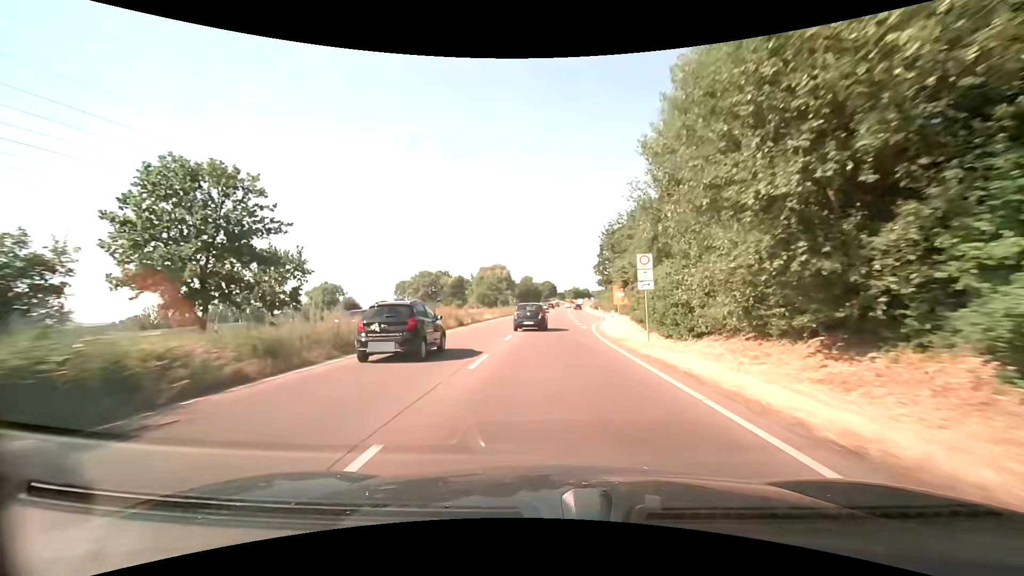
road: trunk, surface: asphalt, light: Day
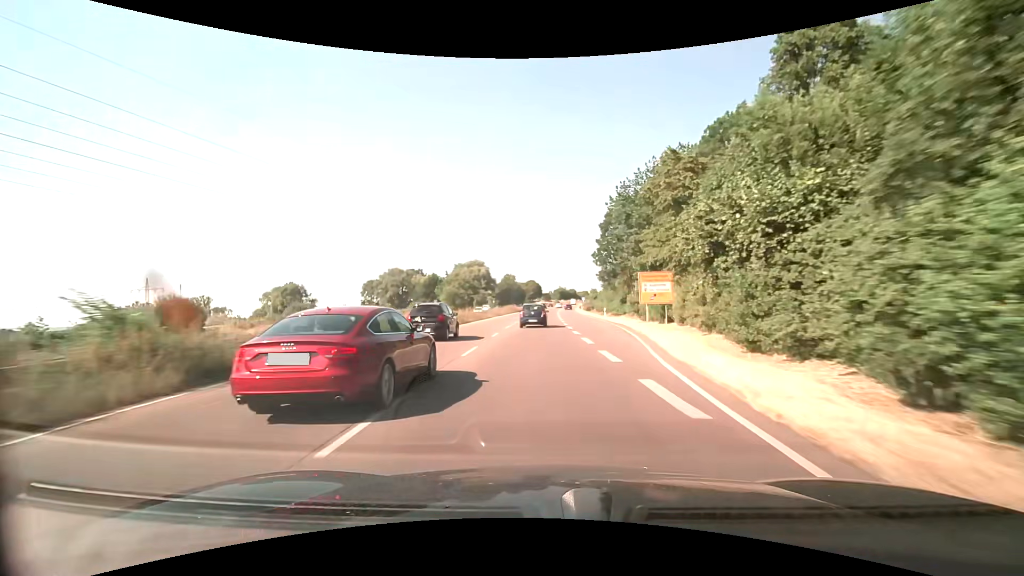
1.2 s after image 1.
(+0.5, +24.3) m; +2°
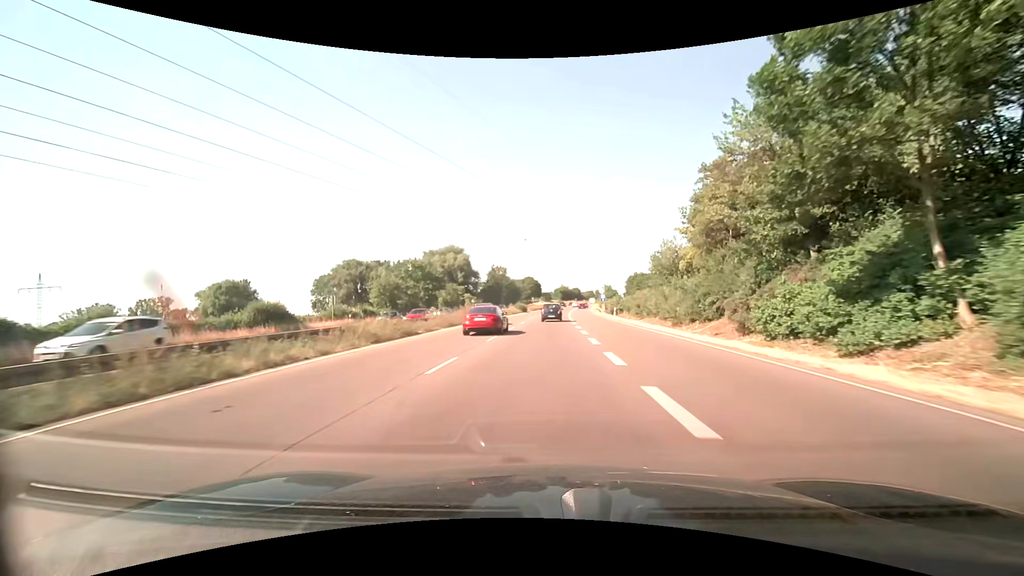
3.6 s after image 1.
(+0.1, +48.8) m; 0°
(0, +10) (0, +20) (0, +30) (0, +40) (+1, +50) (+1, +60) (+1, +70) (+2, +80) (+3, +90) (+3, +100) m
